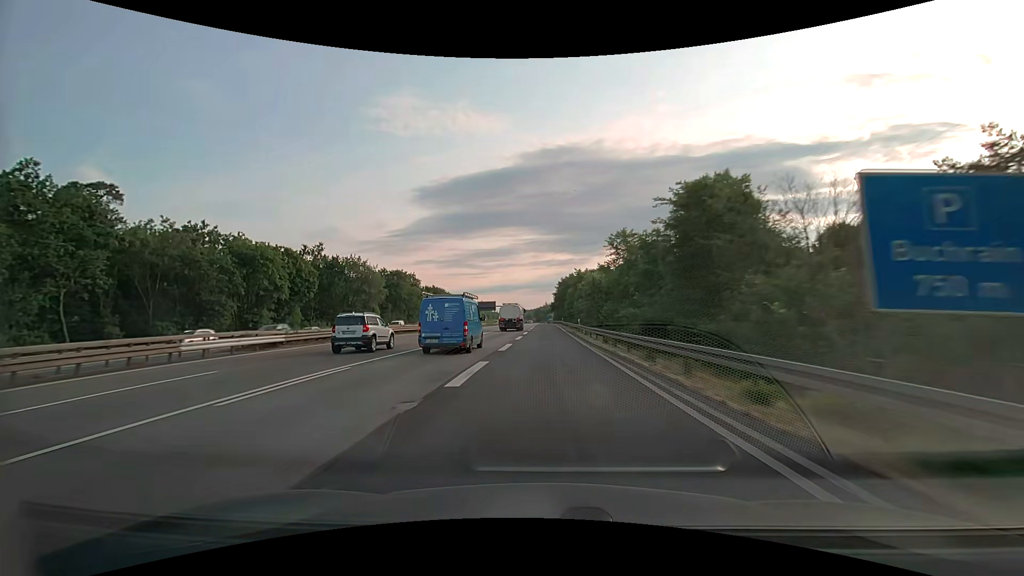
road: motorway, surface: asphalt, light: Day
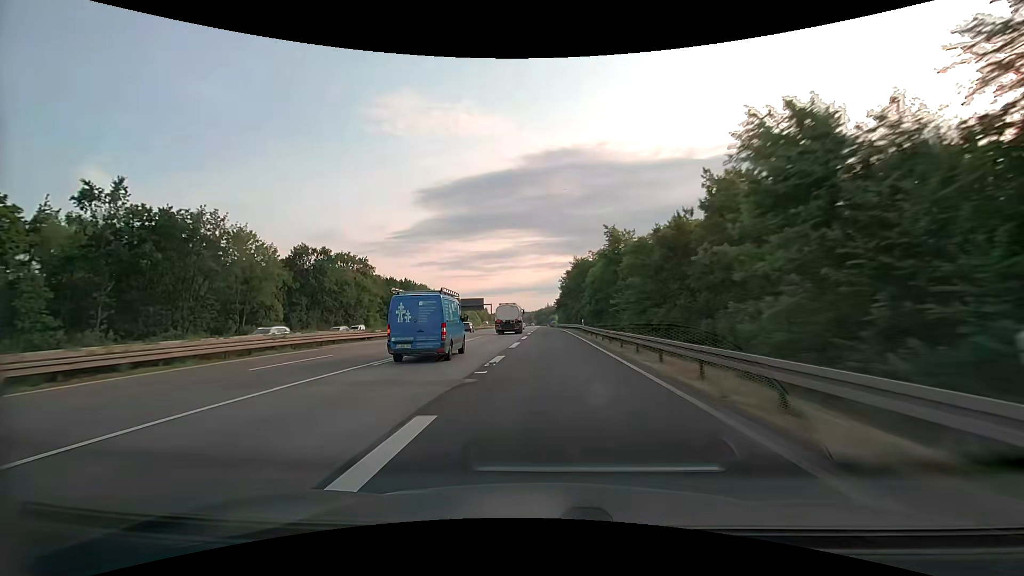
(-0.1, +44.9) m; 0°
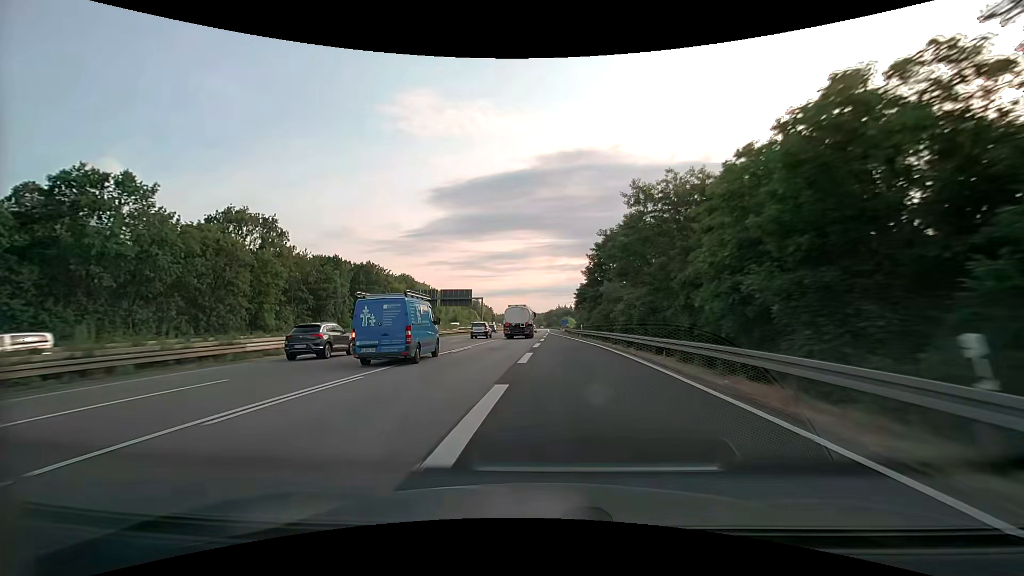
(-0.4, +44.2) m; -1°
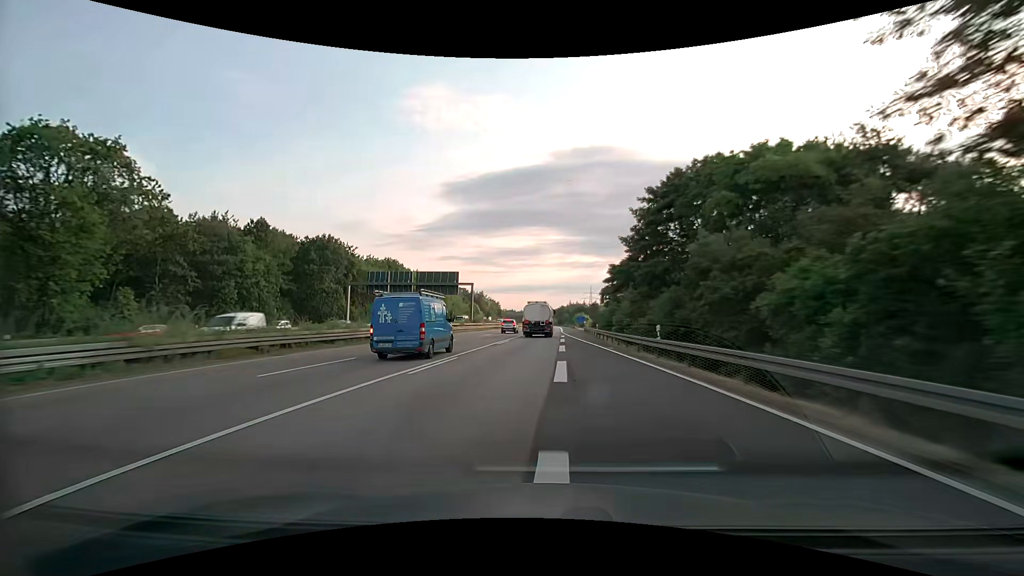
(-0.4, +29.5) m; -1°
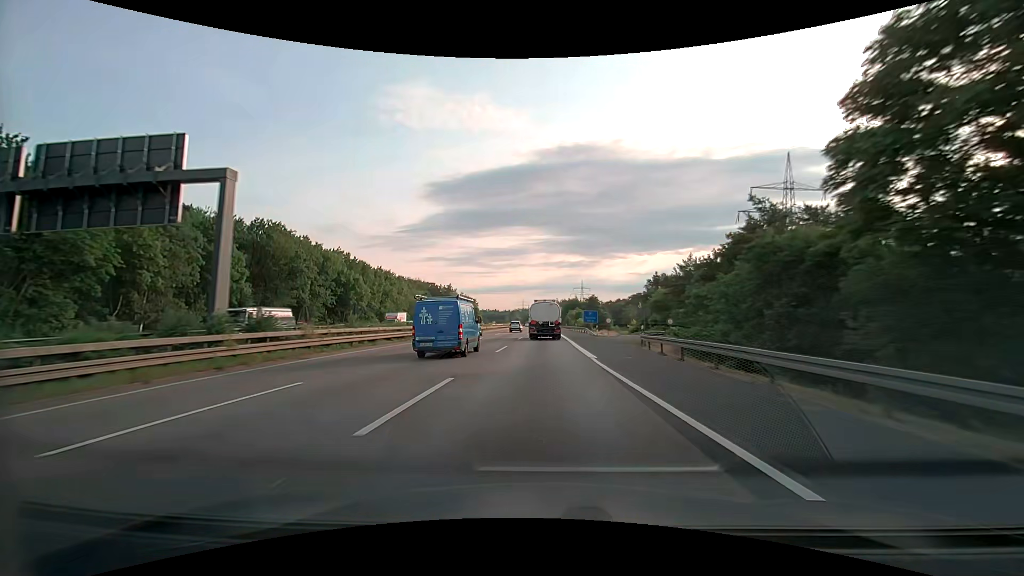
(+0.5, +60.0) m; +2°
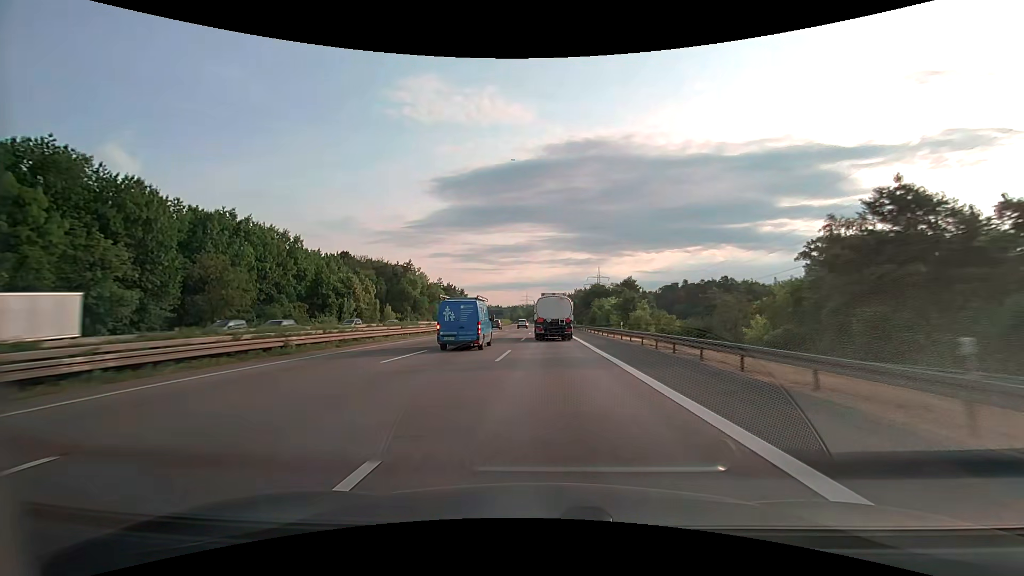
(0.0, +77.8) m; 0°
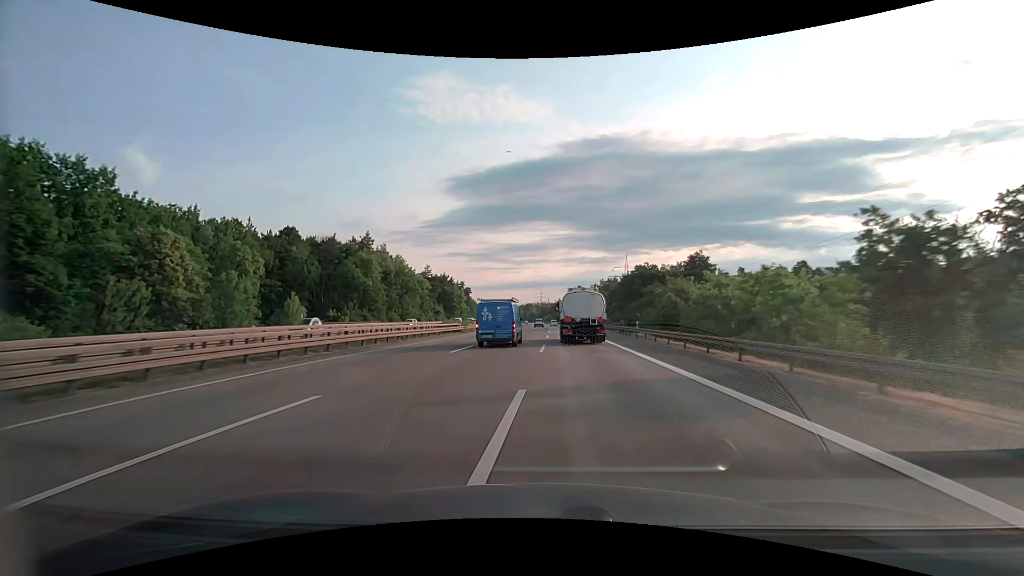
(-0.7, +48.2) m; -2°
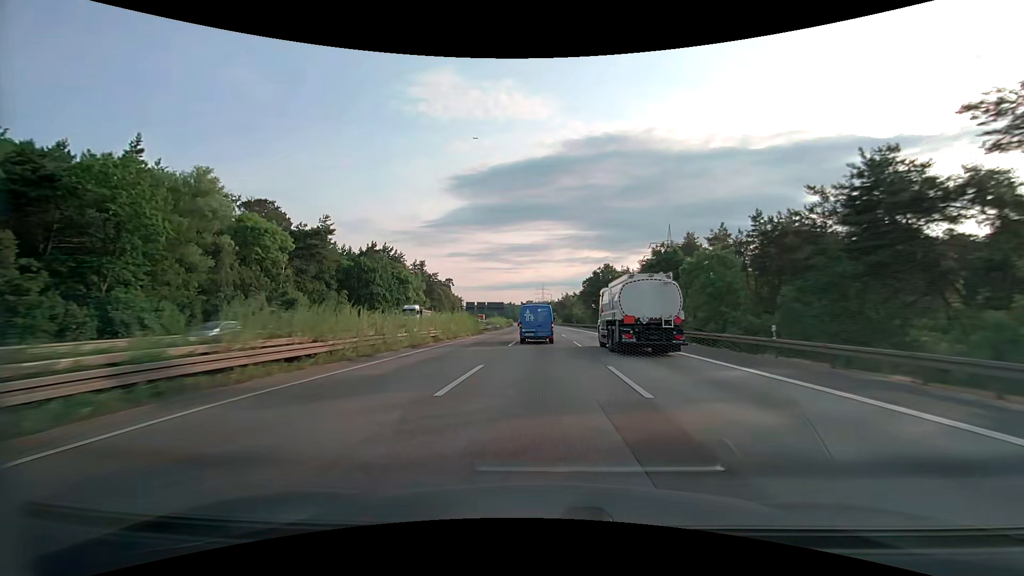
(-0.8, +82.0) m; 0°
(0, +10) (0, +20) (0, +30) (0, +40) (0, +50) (0, +60) (0, +70) (0, +80) (0, +90) (-1, +100) m
